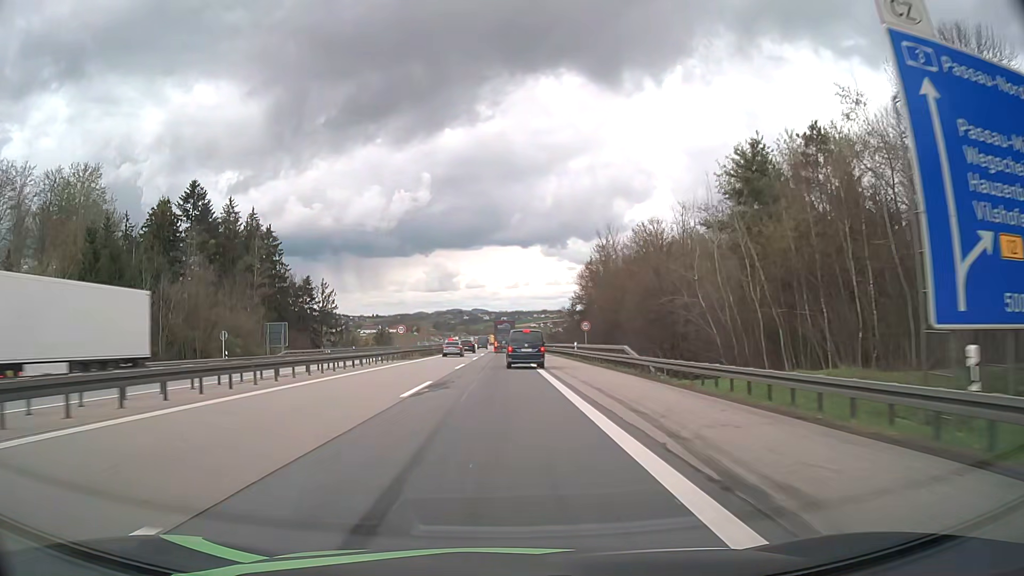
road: motorway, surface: asphalt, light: Day
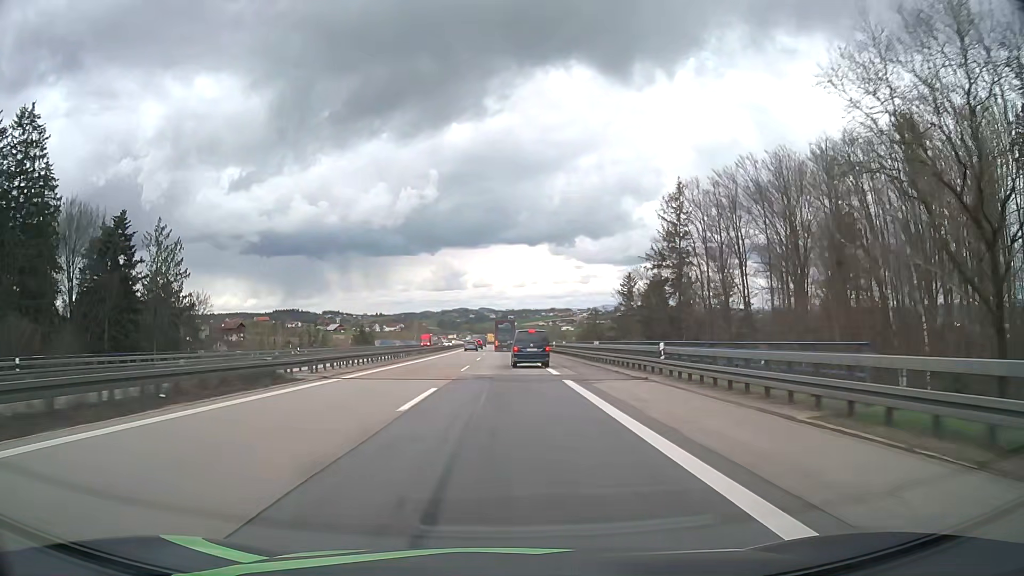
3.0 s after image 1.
(-0.5, +74.9) m; -1°
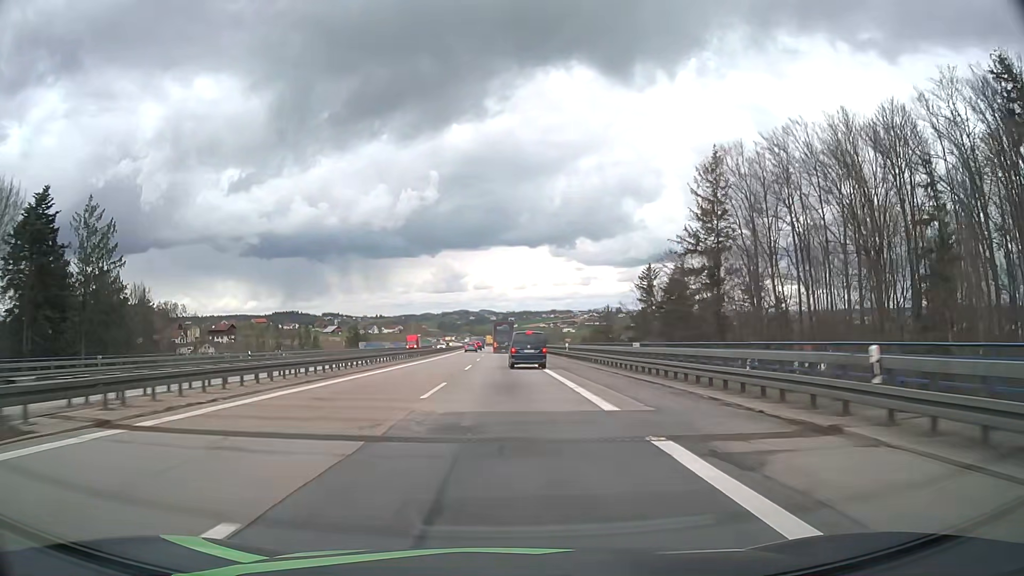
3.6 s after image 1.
(0.0, +14.6) m; 0°
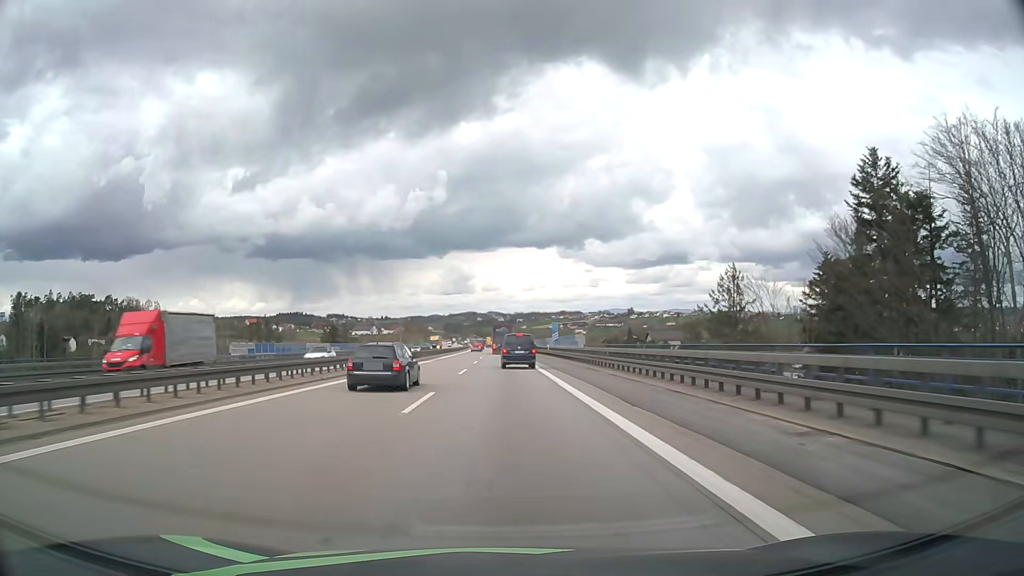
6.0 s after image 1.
(-0.4, +57.5) m; -1°
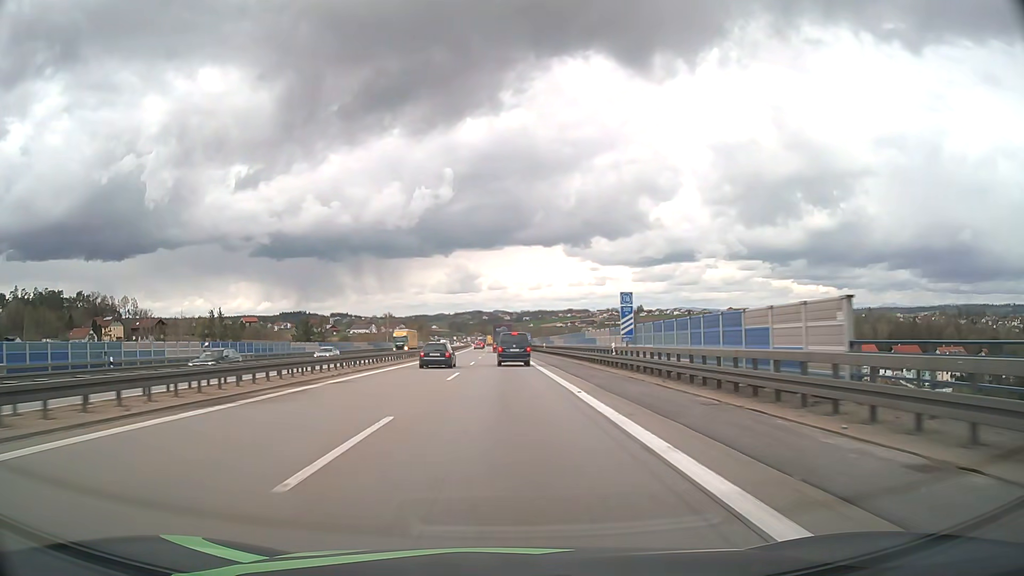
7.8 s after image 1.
(-0.1, +42.7) m; 0°
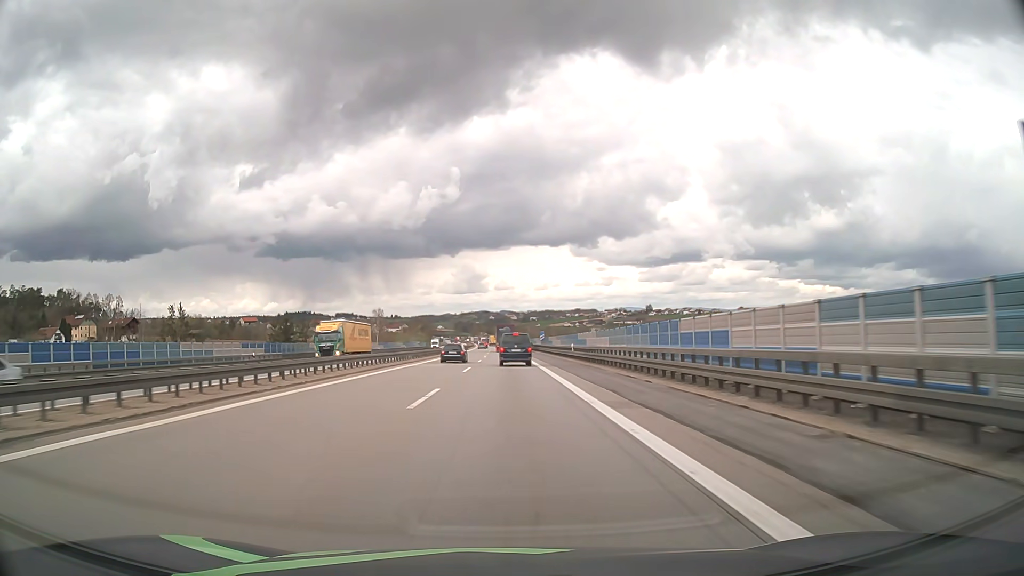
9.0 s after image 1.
(-0.1, +28.2) m; -1°
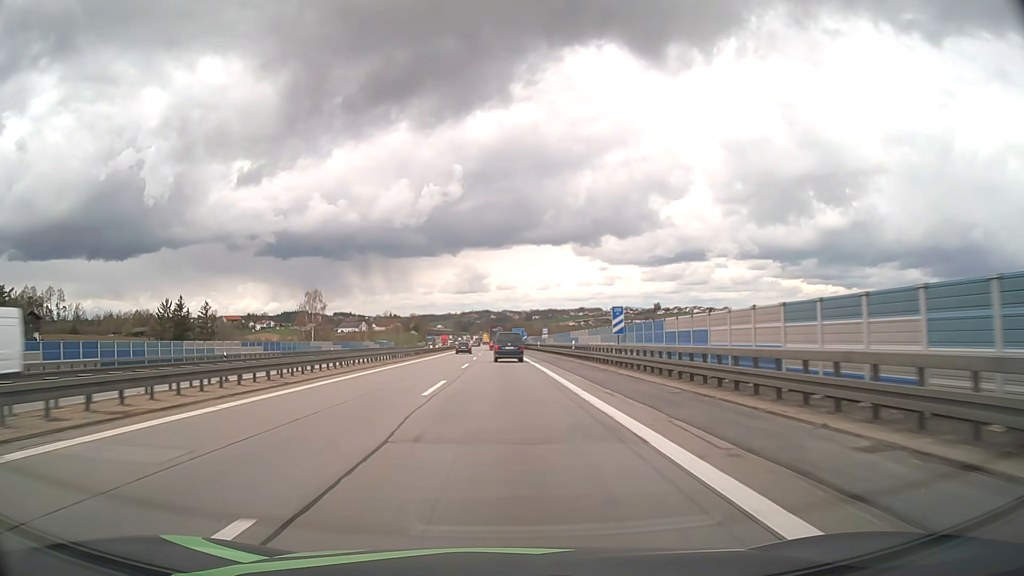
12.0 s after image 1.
(-0.4, +69.4) m; 0°
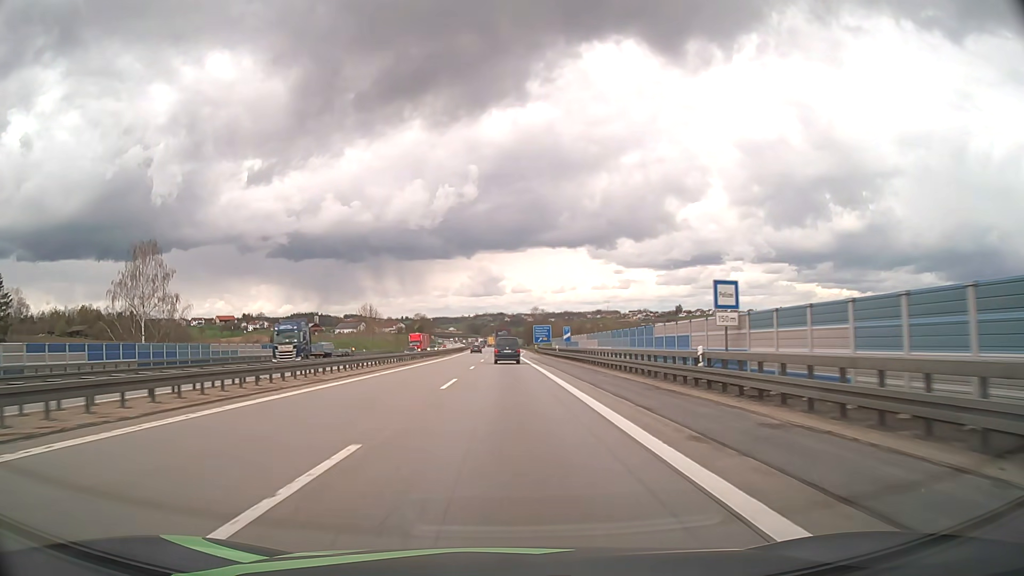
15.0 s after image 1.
(-0.8, +68.4) m; -1°
(0, +10) (0, +20) (0, +30) (0, +40) (0, +50) (0, +60) (0, +70) (+1, +80) (+1, +90) (+1, +100) m
